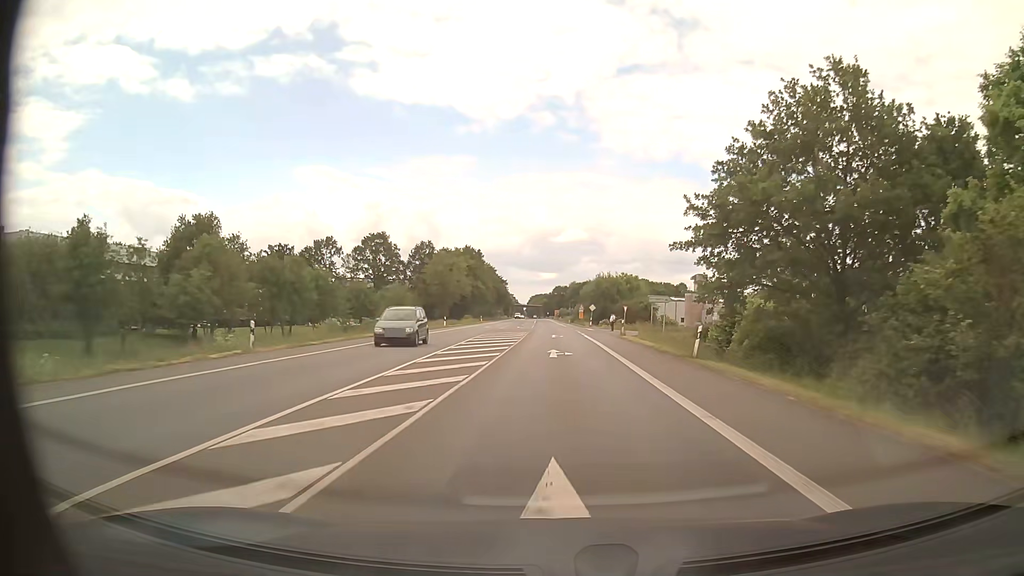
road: primary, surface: asphalt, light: Day
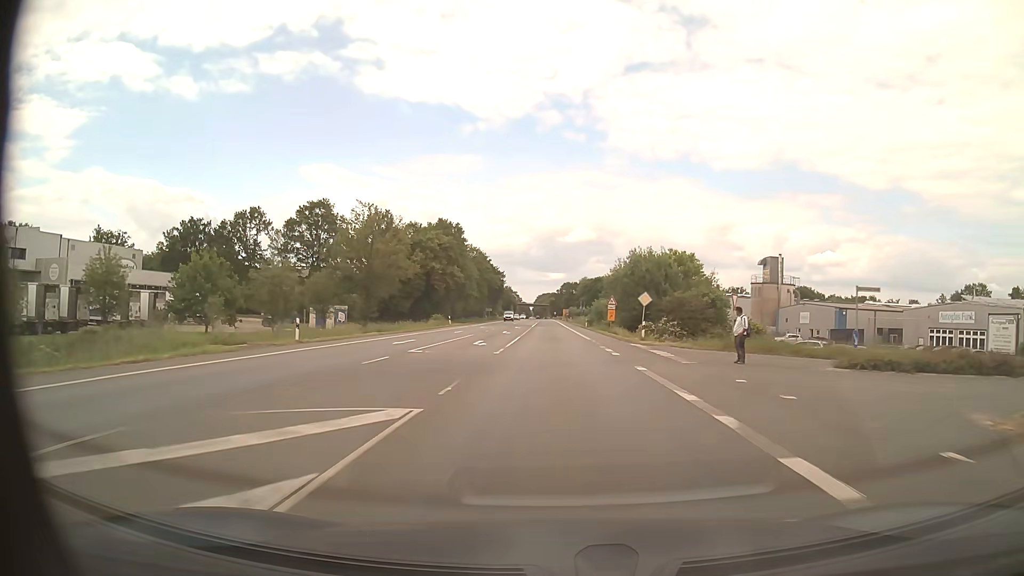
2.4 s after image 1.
(-0.2, +43.6) m; -1°
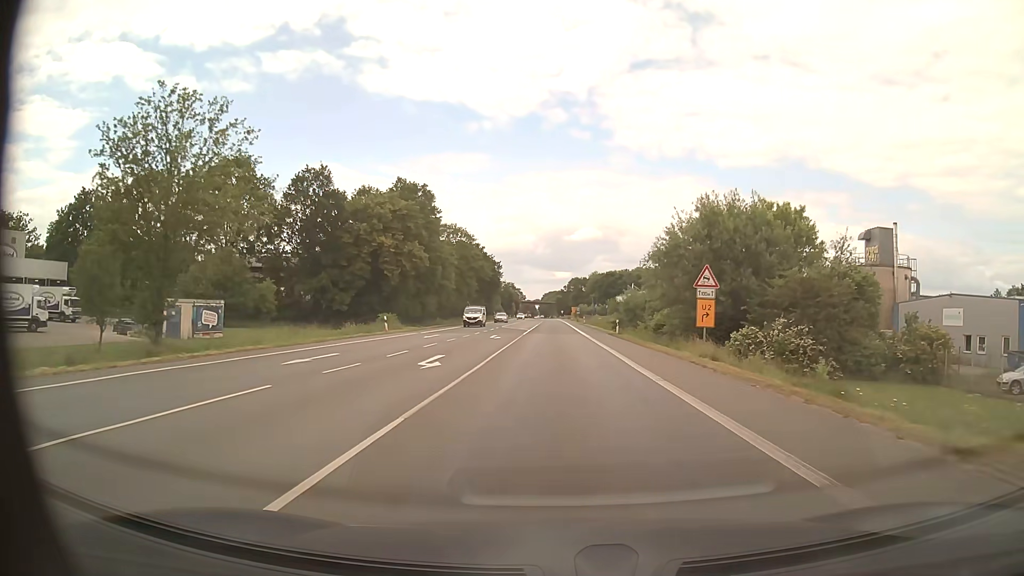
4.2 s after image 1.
(-0.2, +32.7) m; -1°
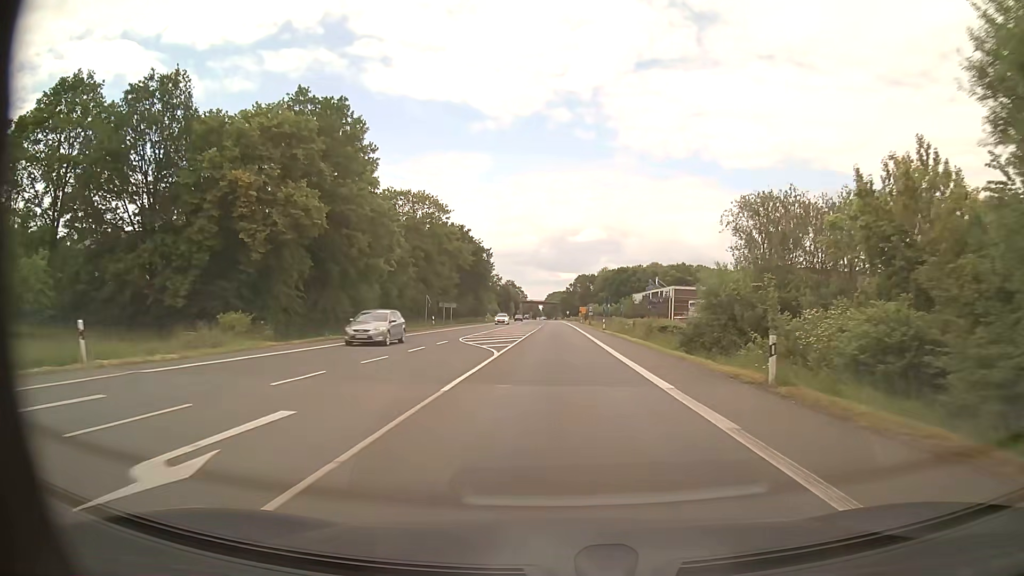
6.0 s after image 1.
(-0.1, +32.8) m; -1°
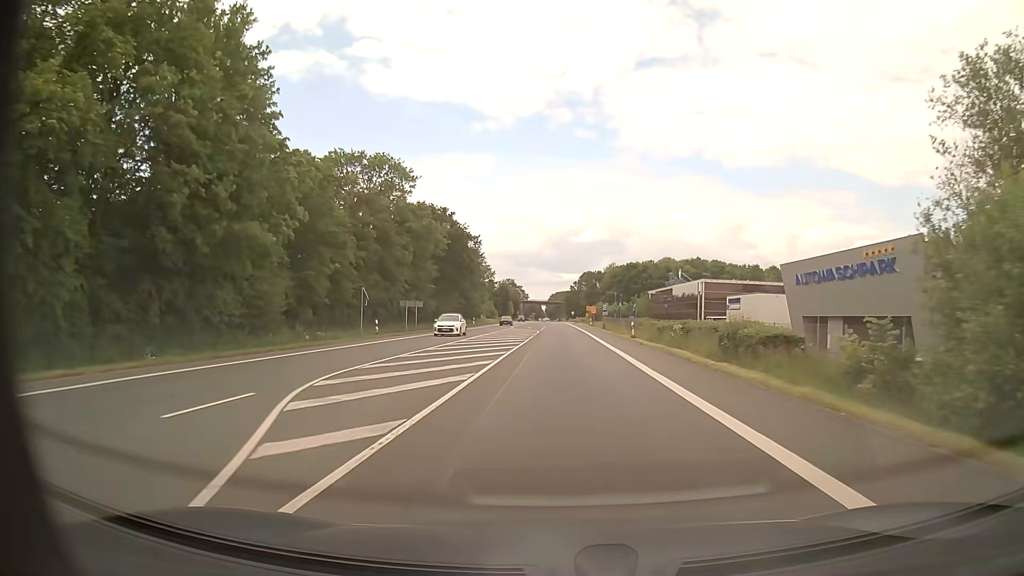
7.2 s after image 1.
(0.0, +21.9) m; 0°
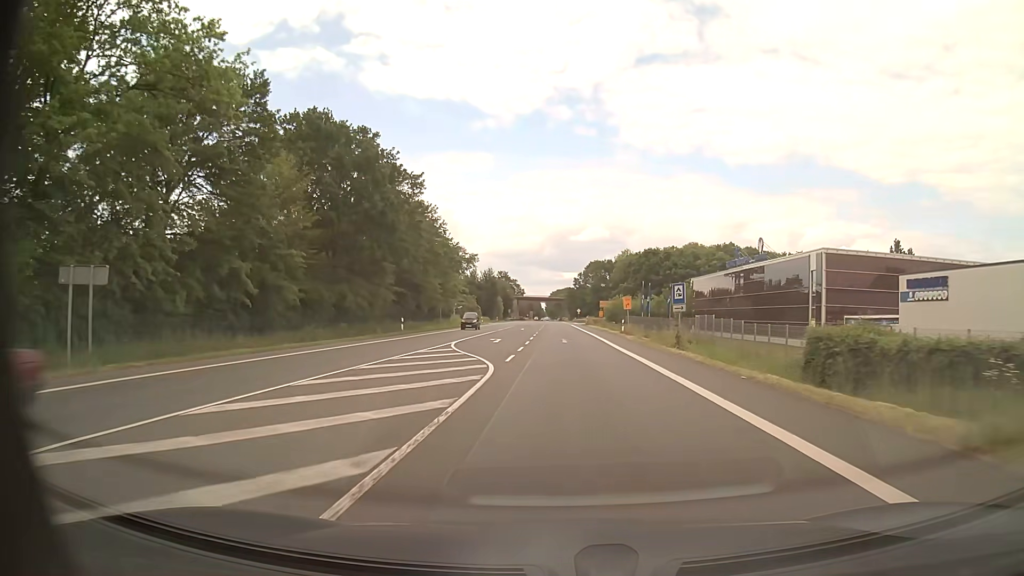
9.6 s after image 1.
(0.0, +43.7) m; 0°
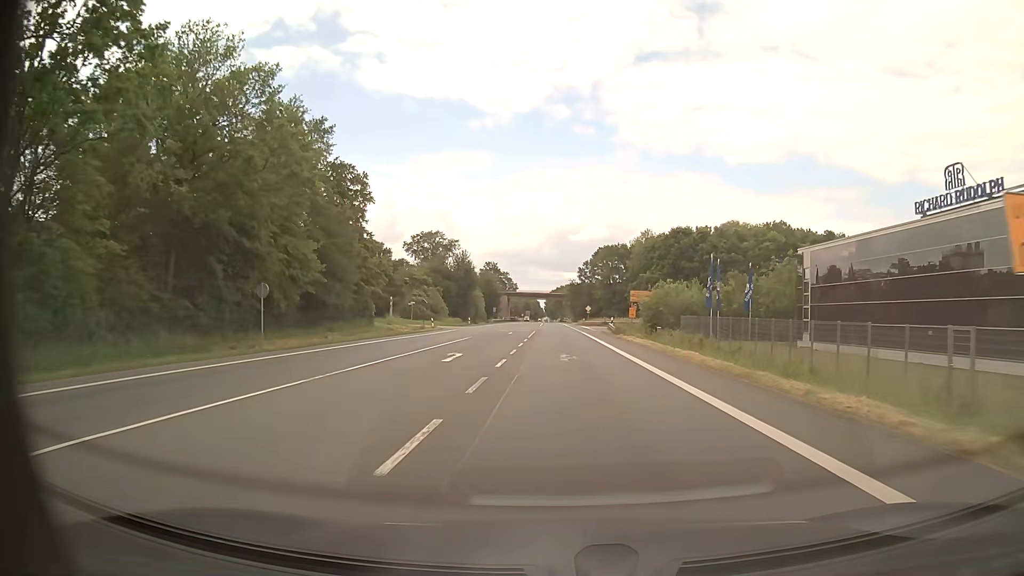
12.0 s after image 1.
(0.0, +43.8) m; 0°
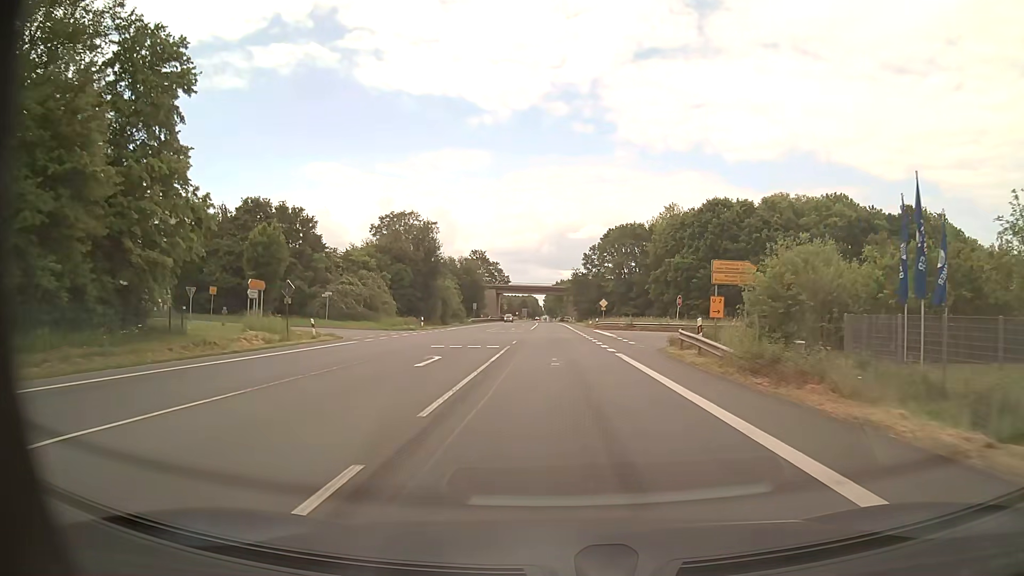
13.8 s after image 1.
(+0.1, +32.9) m; 0°
(0, +10) (0, +20) (0, +30) (0, +40) (0, +50) (0, +60) (-1, +70) (-1, +80) (-1, +90) (-1, +100) m
